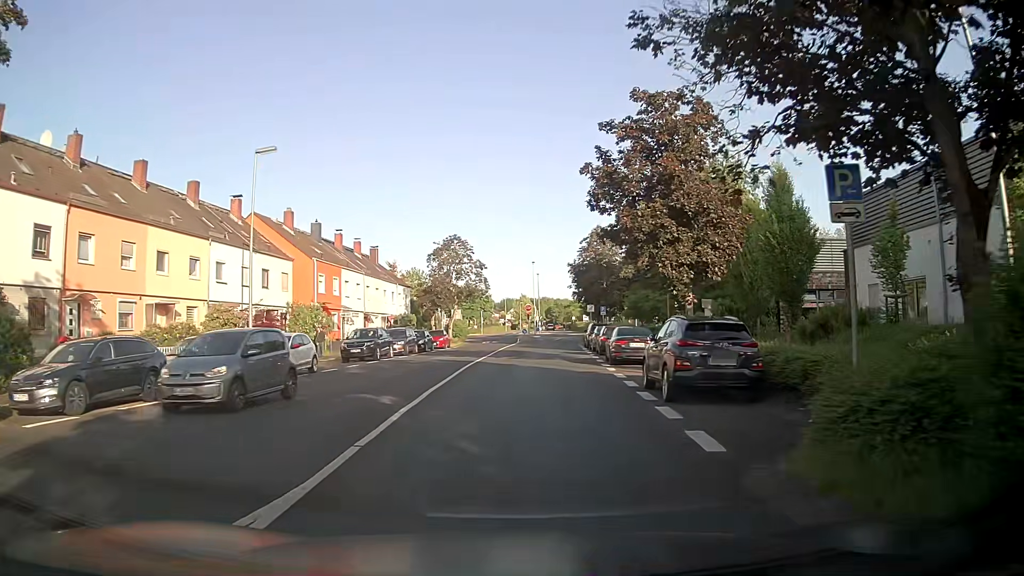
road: residential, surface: asphalt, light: Day
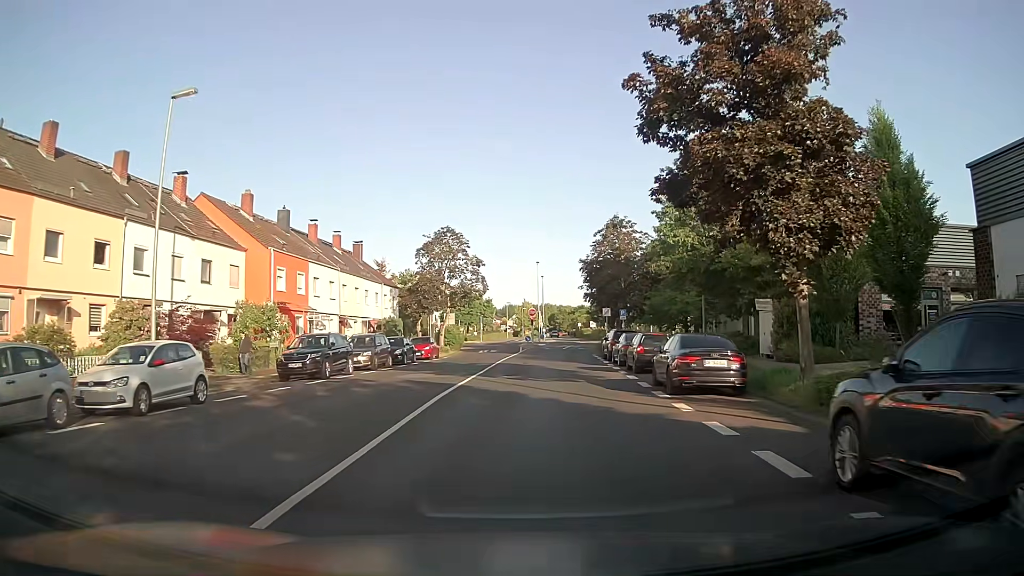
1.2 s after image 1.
(-0.2, +9.6) m; -1°
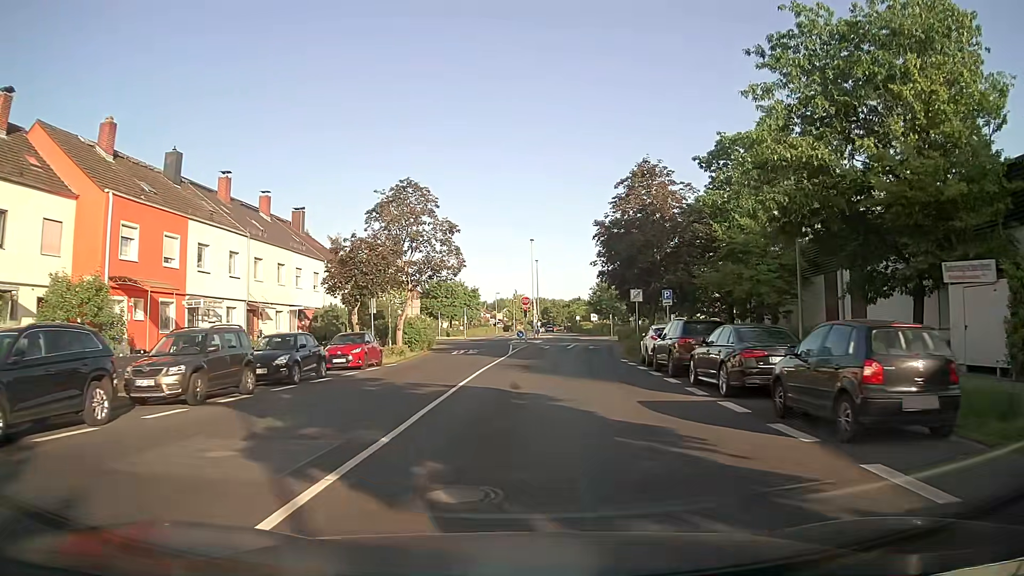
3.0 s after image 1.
(+0.2, +16.7) m; +1°
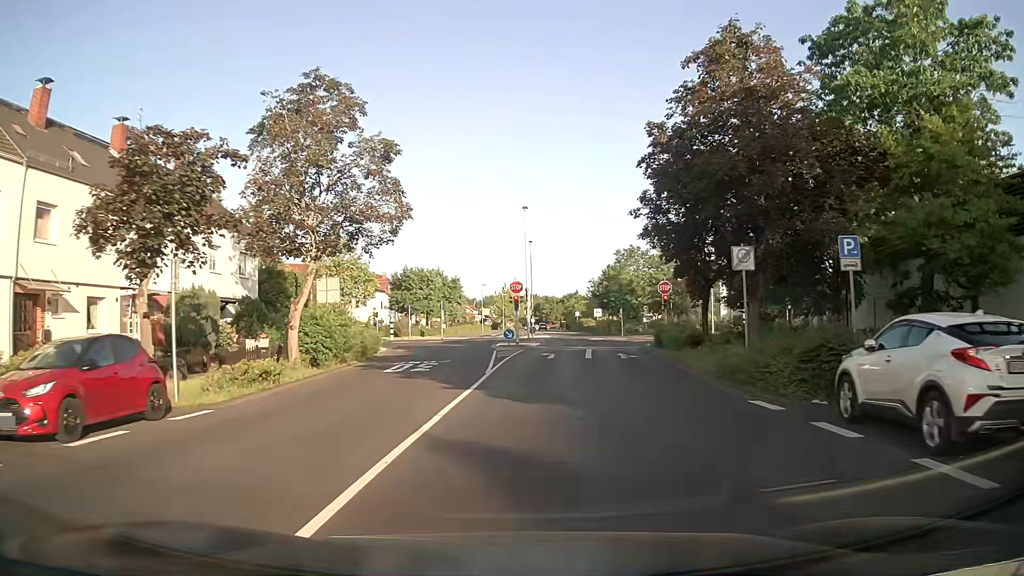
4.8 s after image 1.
(+0.2, +18.2) m; +1°
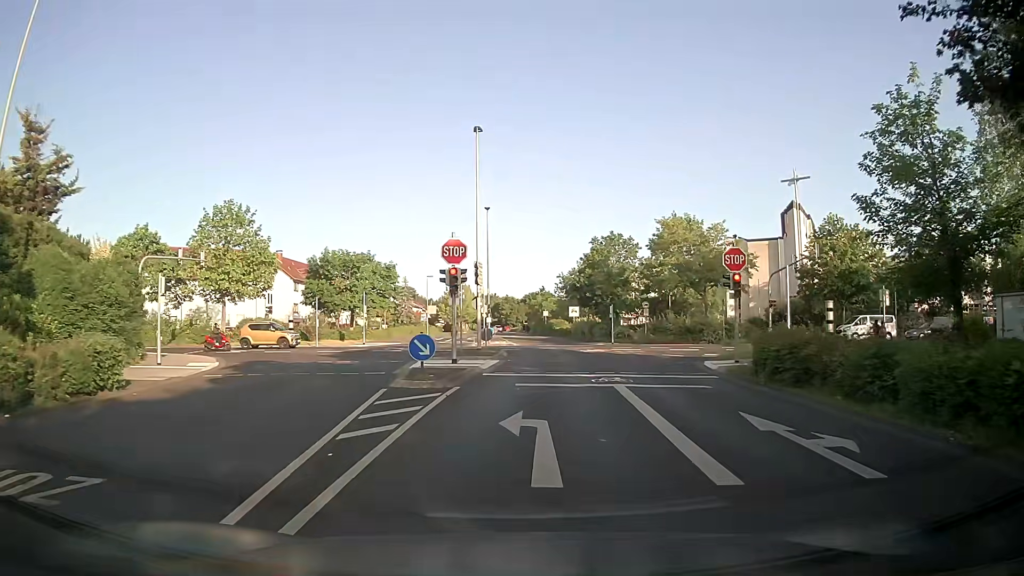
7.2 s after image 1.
(+0.4, +21.6) m; +3°
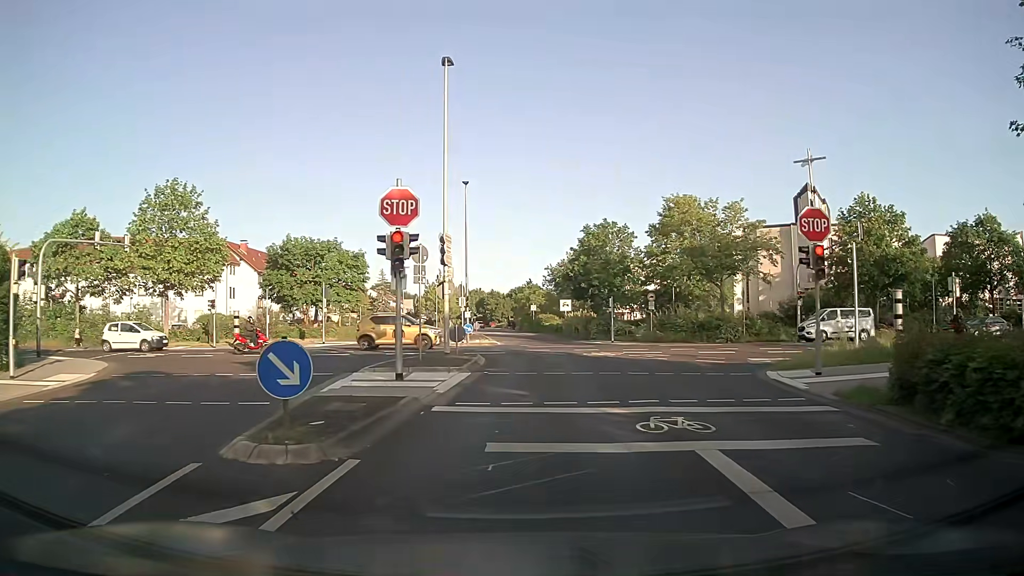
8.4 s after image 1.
(+0.1, +7.8) m; +1°
